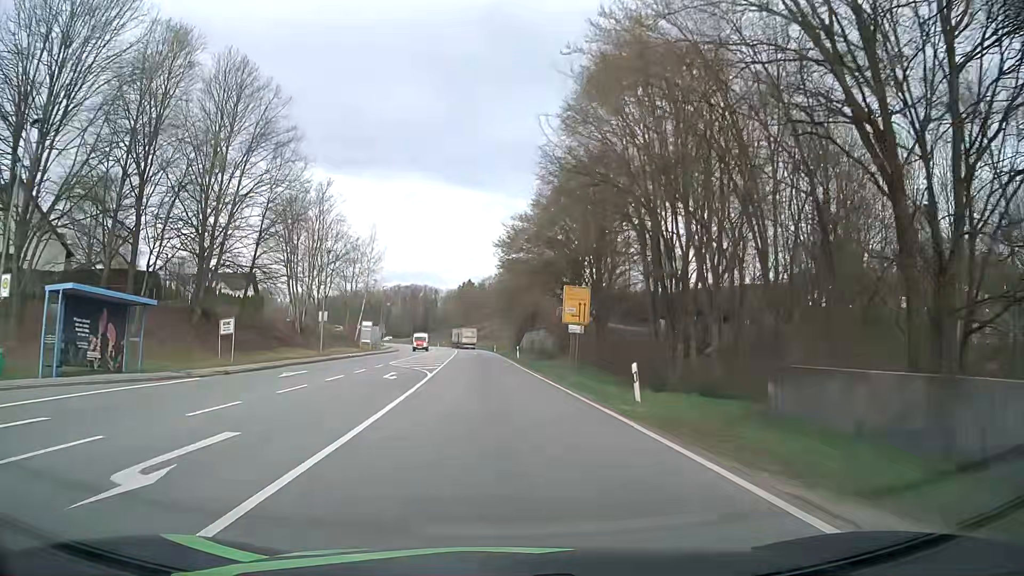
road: primary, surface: asphalt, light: Day
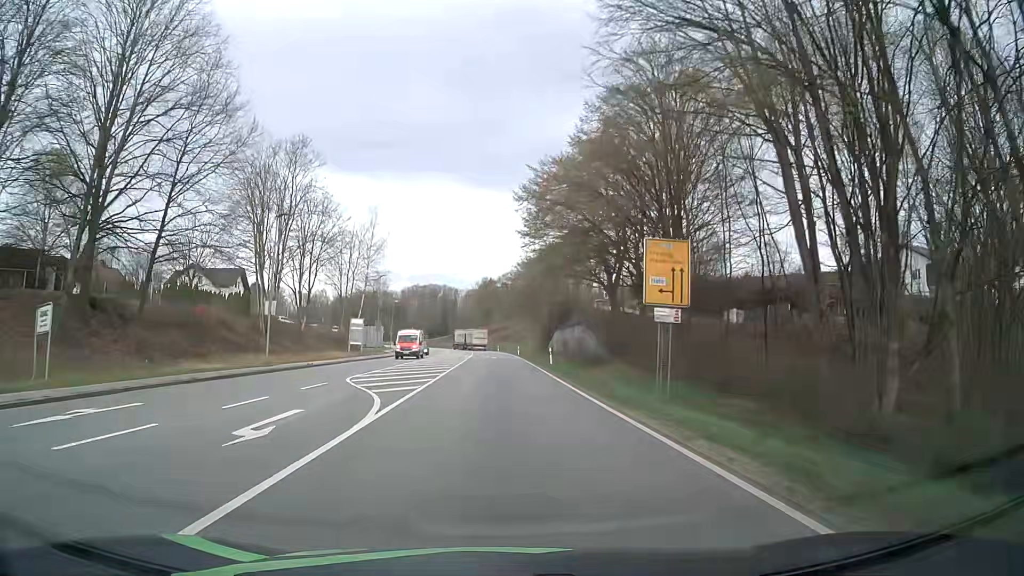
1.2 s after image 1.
(-0.4, +16.6) m; -2°
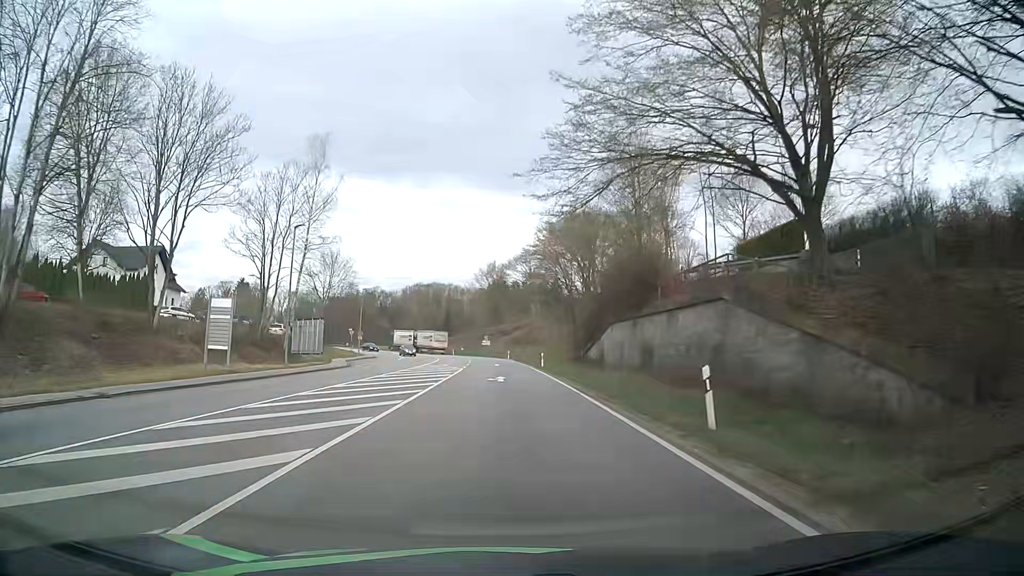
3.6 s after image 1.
(-0.3, +33.2) m; -1°
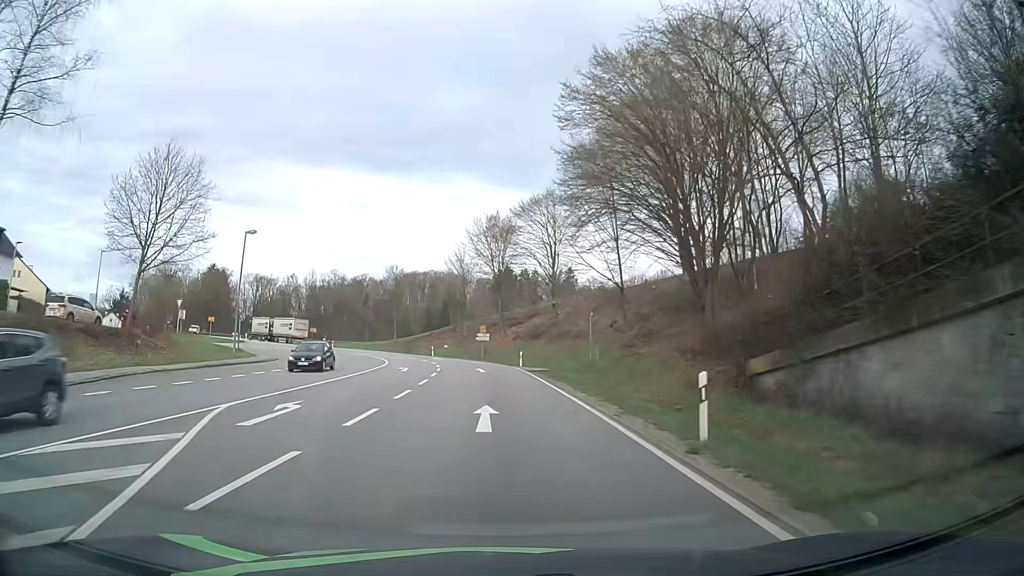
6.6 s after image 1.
(-0.3, +41.0) m; -1°
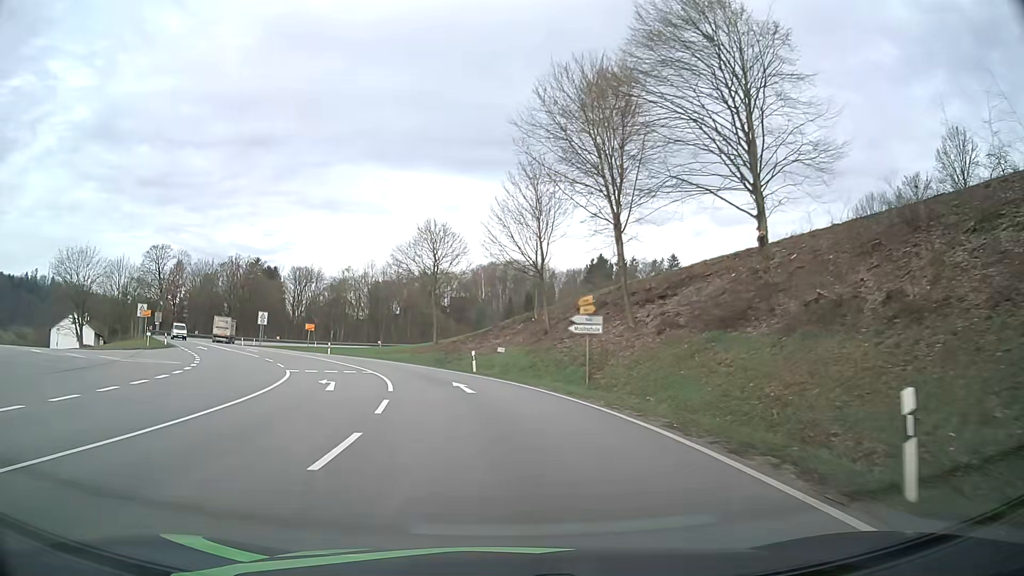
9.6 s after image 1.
(-1.5, +40.3) m; -7°
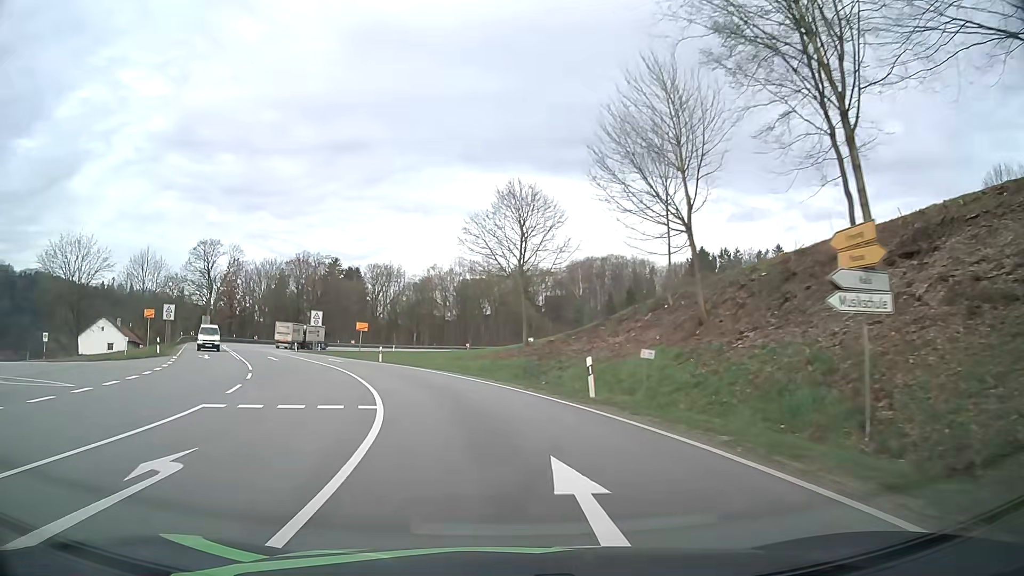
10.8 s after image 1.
(-1.0, +16.0) m; -8°
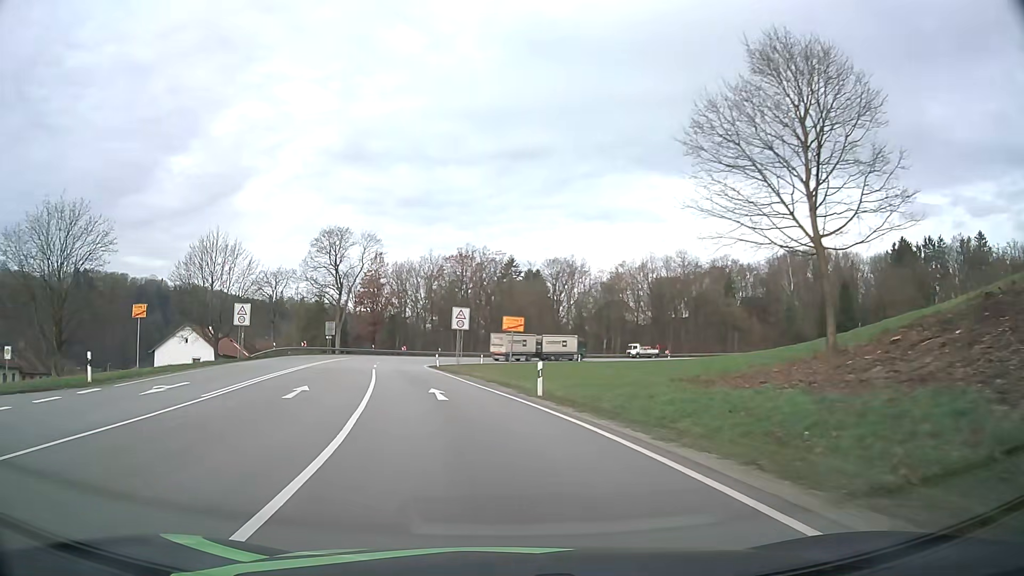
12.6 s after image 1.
(-3.1, +23.9) m; -16°
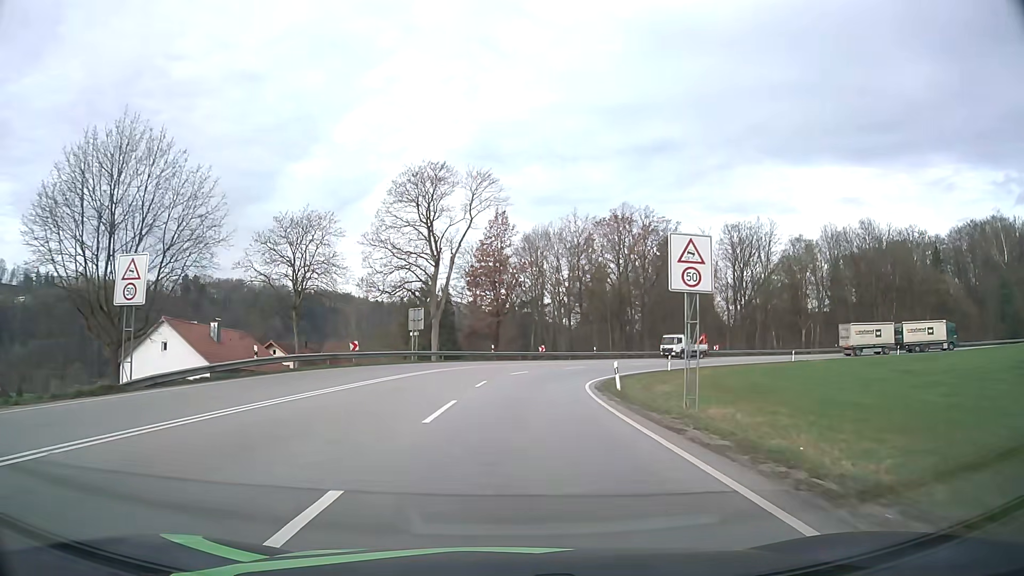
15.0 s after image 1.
(-4.5, +32.7) m; -12°
(0, +10) (0, +20) (+2, +30) (+4, +40) (+7, +49) (+13, +57) (+20, +65) (+28, +70) (+37, +73) (+47, +75) m
